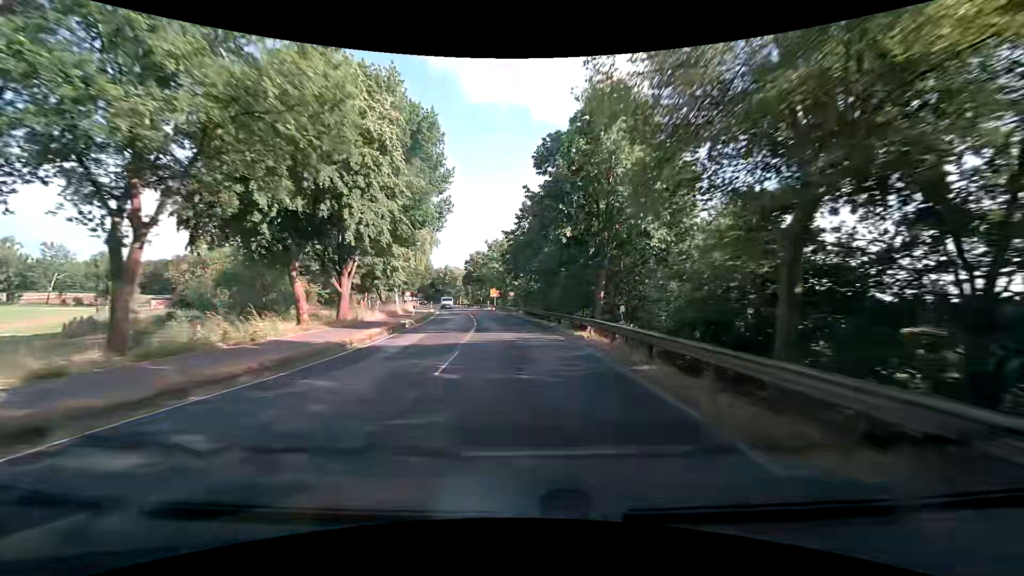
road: tertiary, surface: asphalt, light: Day
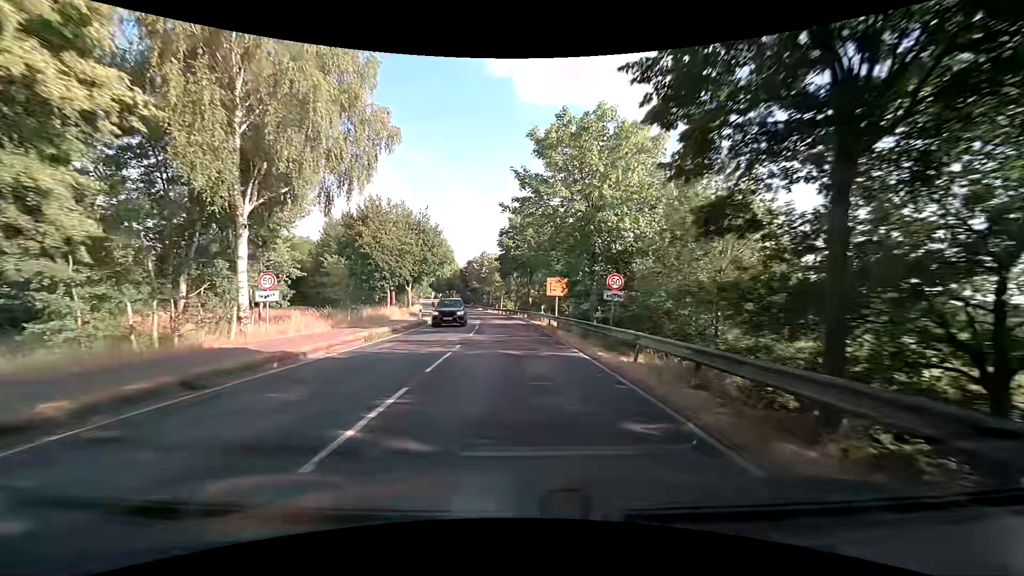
(-3.0, +42.1) m; -8°
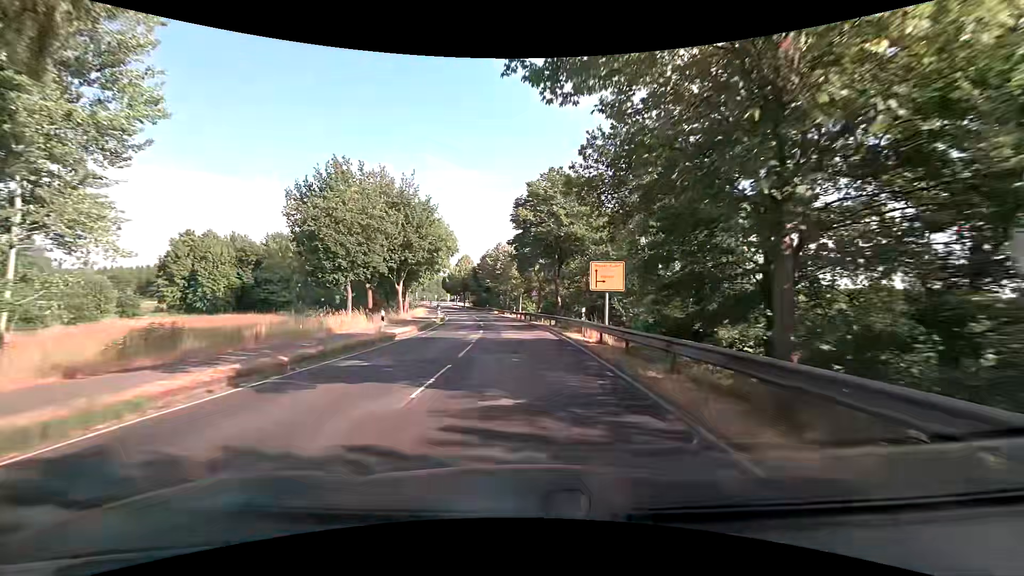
(-0.2, +14.6) m; -2°
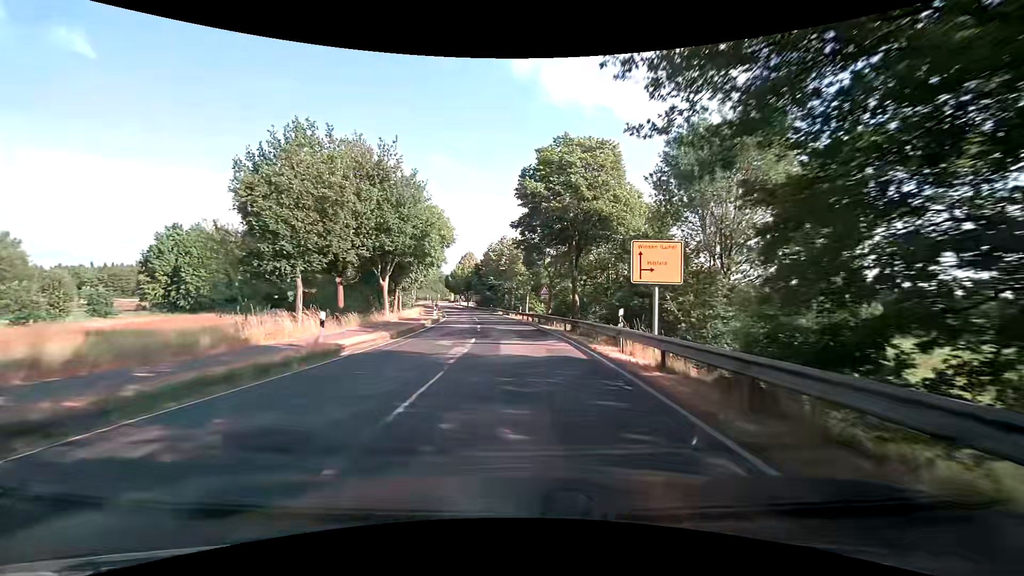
(-0.1, +7.4) m; -1°
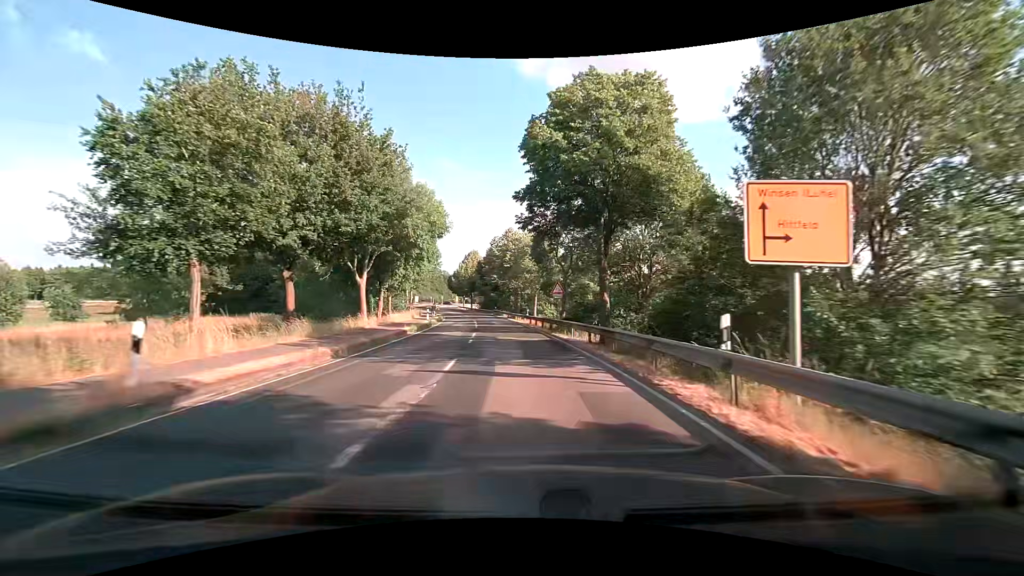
(0.0, +7.5) m; 0°
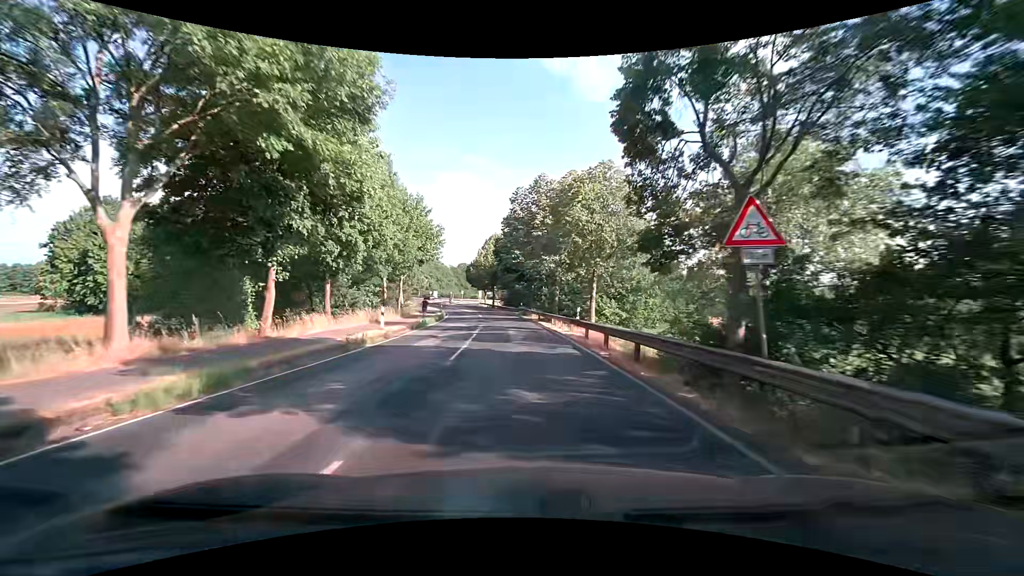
(-1.0, +22.6) m; -4°
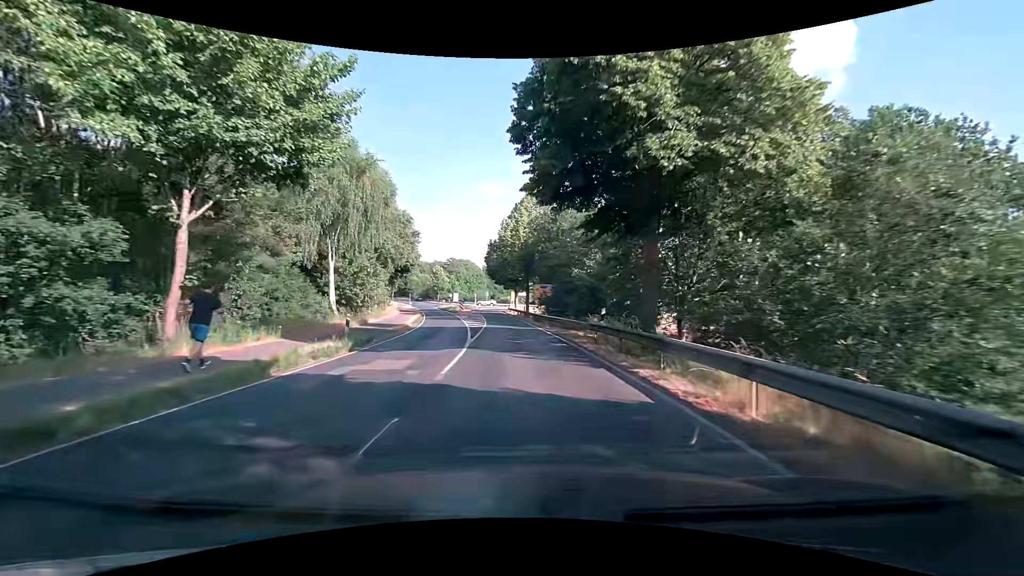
(-2.0, +38.0) m; -5°
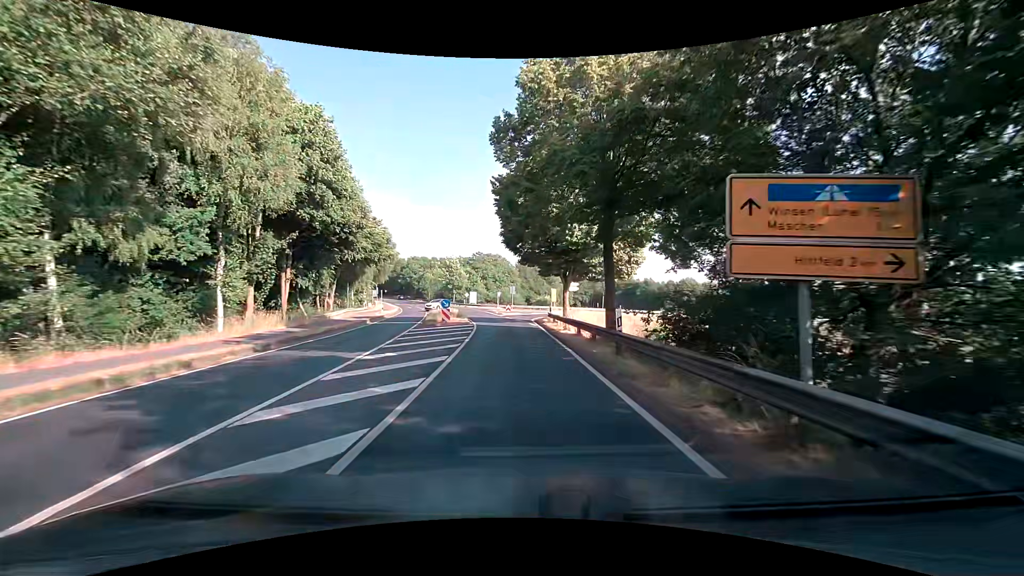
(-1.4, +37.6) m; -5°
(0, +10) (0, +20) (0, +30) (-1, +40) (+1, +50) (+5, +59) (+14, +64) (+24, +66) (+34, +65) (+43, +63) m
